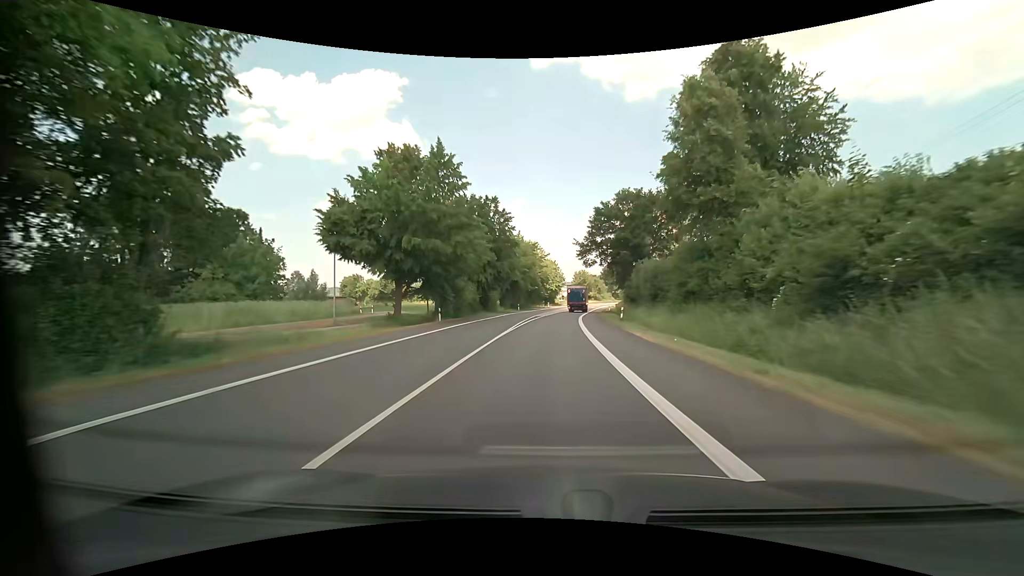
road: primary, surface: asphalt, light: Day
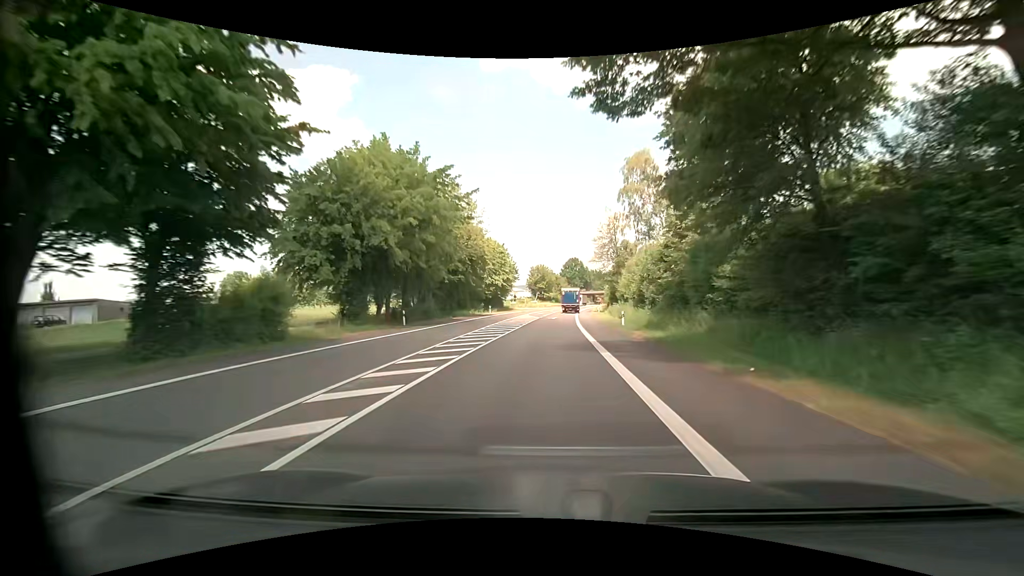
(+2.3, +51.1) m; +5°
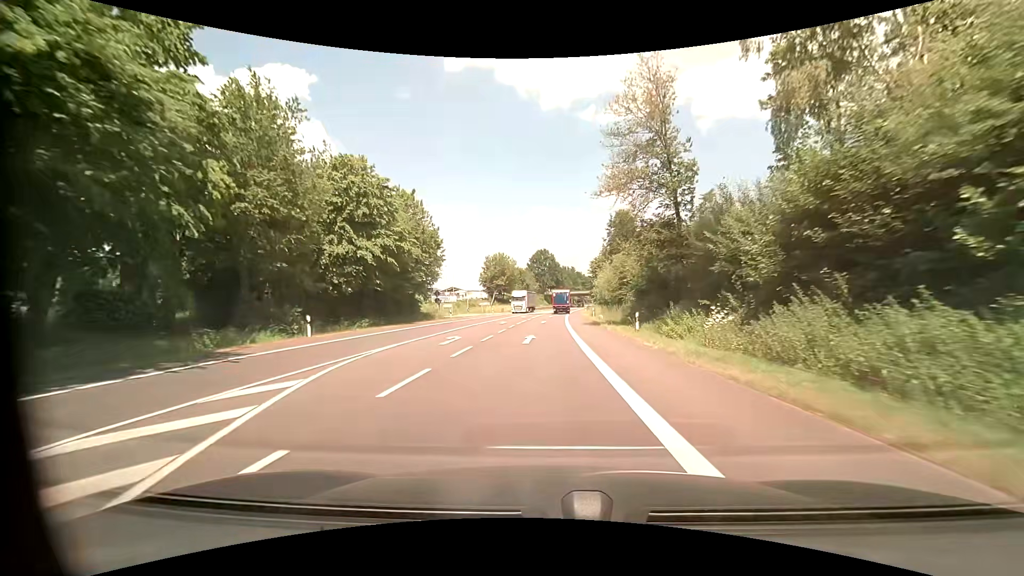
(+1.8, +50.8) m; +4°
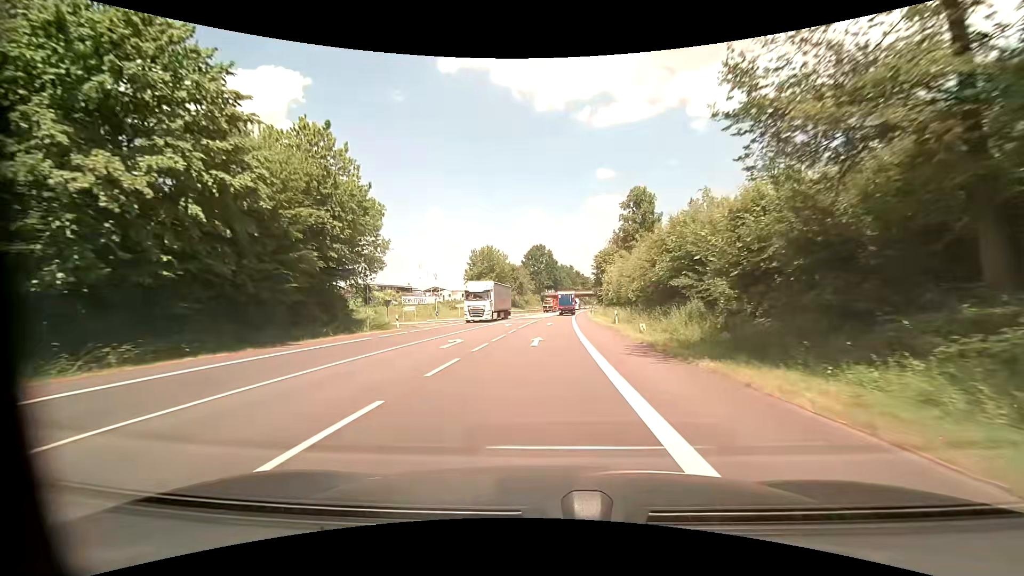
(+0.1, +20.7) m; +1°
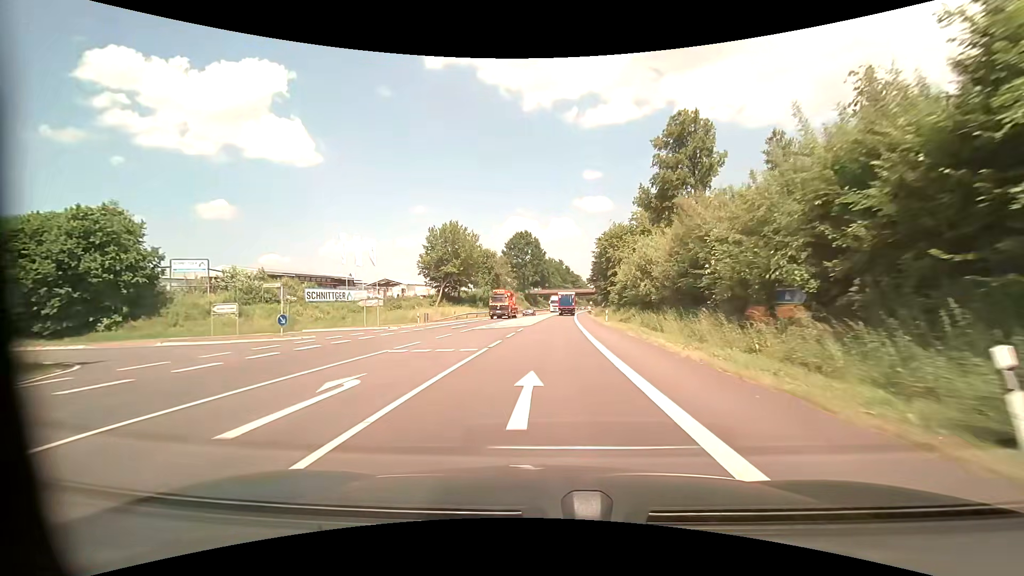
(+0.3, +31.8) m; +1°
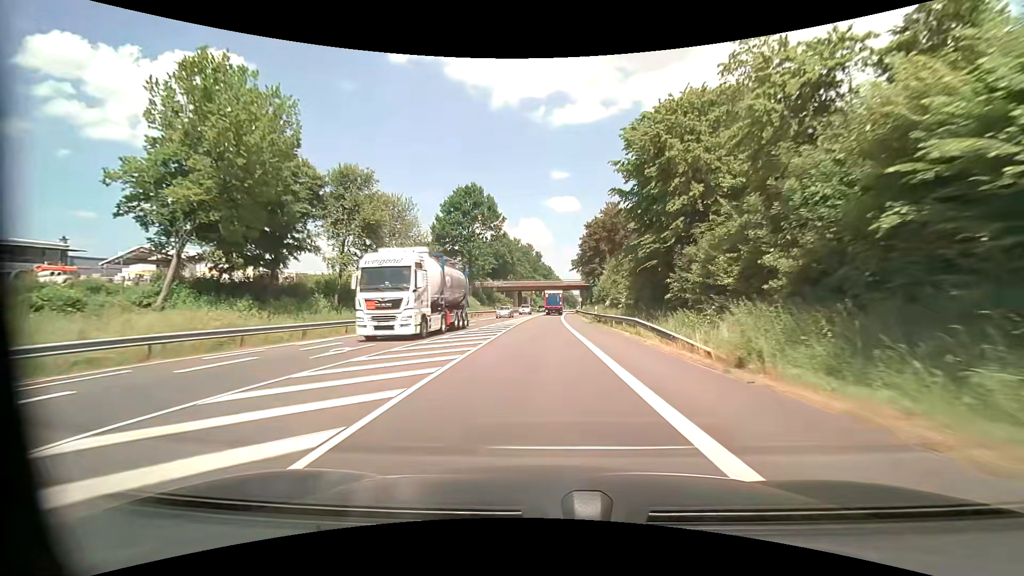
(+1.7, +55.0) m; +3°
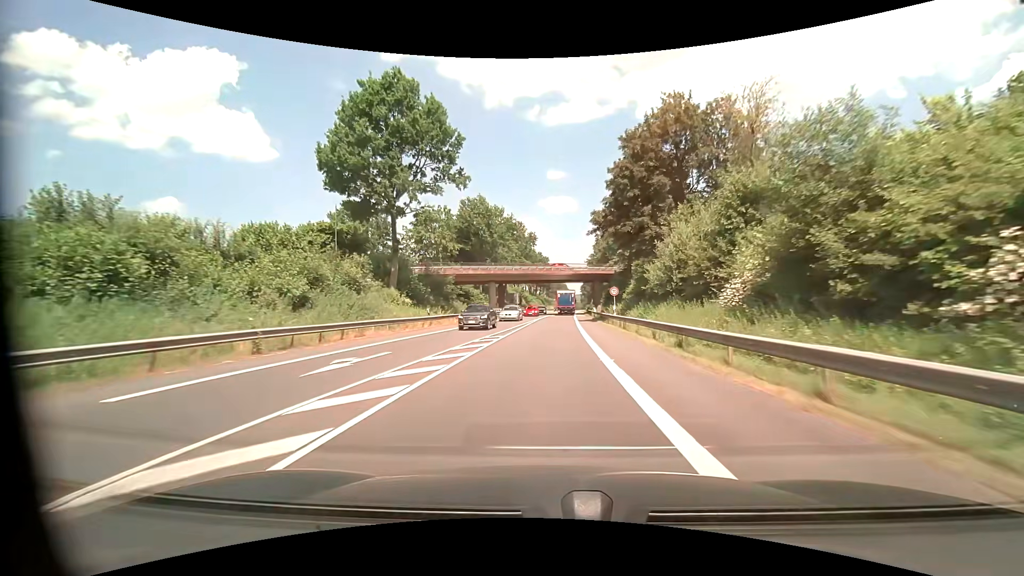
(+0.5, +43.4) m; +1°
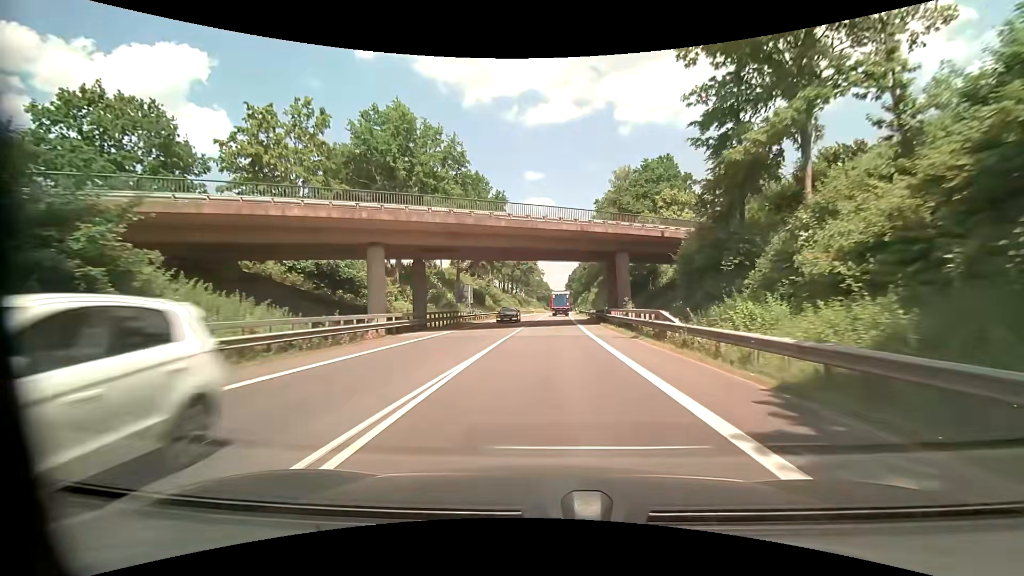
(+0.6, +43.1) m; +2°
(0, +10) (0, +20) (0, +30) (+1, +40) (+1, +50) (+2, +60) (+2, +70) (+3, +80) (+3, +90) (+3, +100) m
